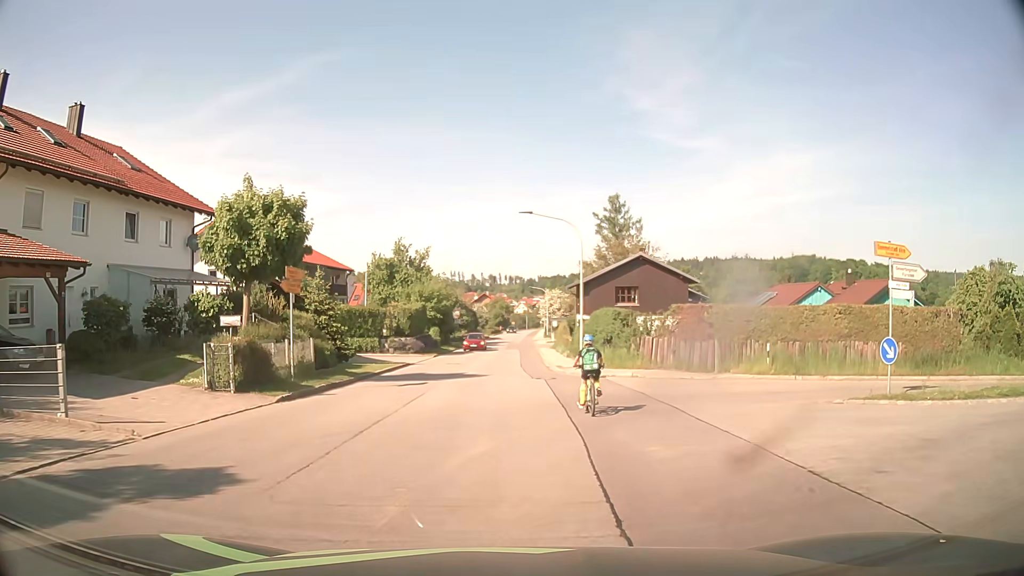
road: tertiary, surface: asphalt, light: Day
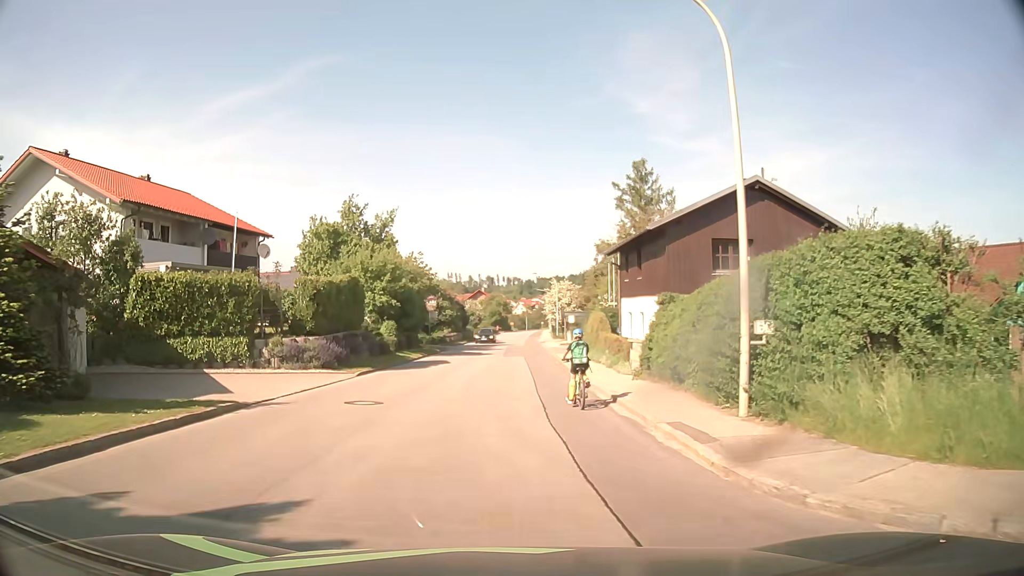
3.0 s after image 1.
(-0.1, +22.5) m; 0°
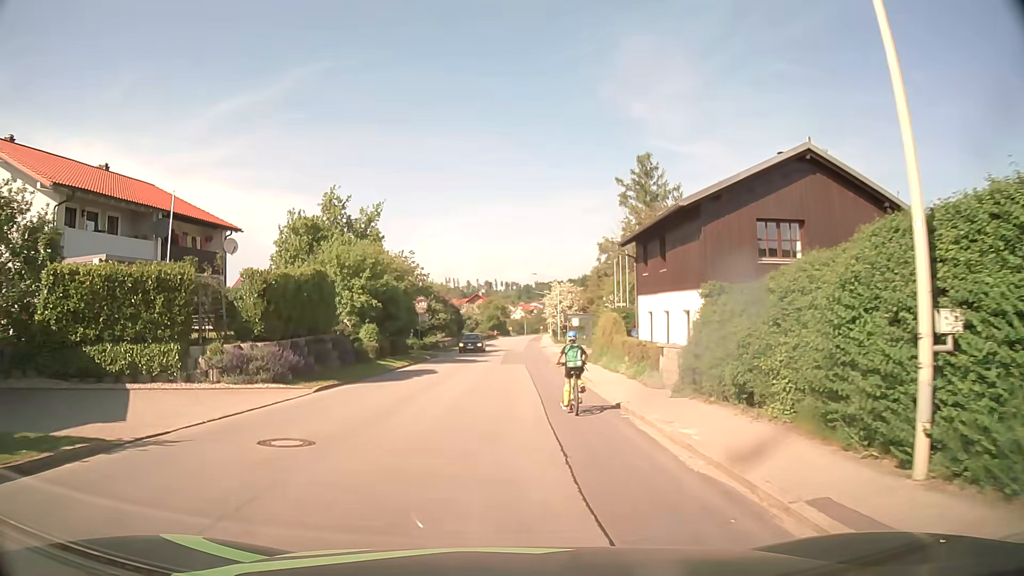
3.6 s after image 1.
(0.0, +4.8) m; 0°
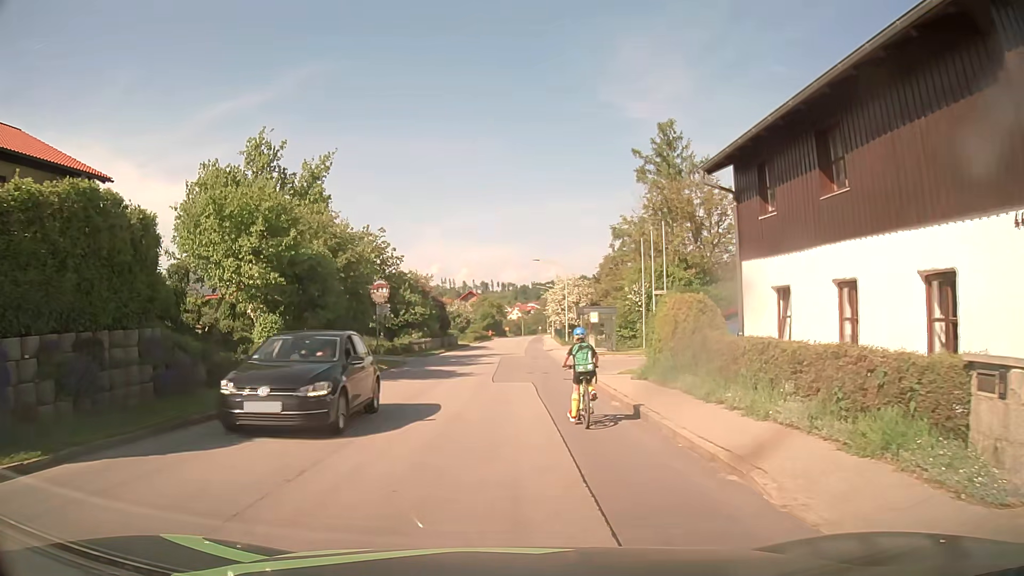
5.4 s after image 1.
(0.0, +13.2) m; 0°
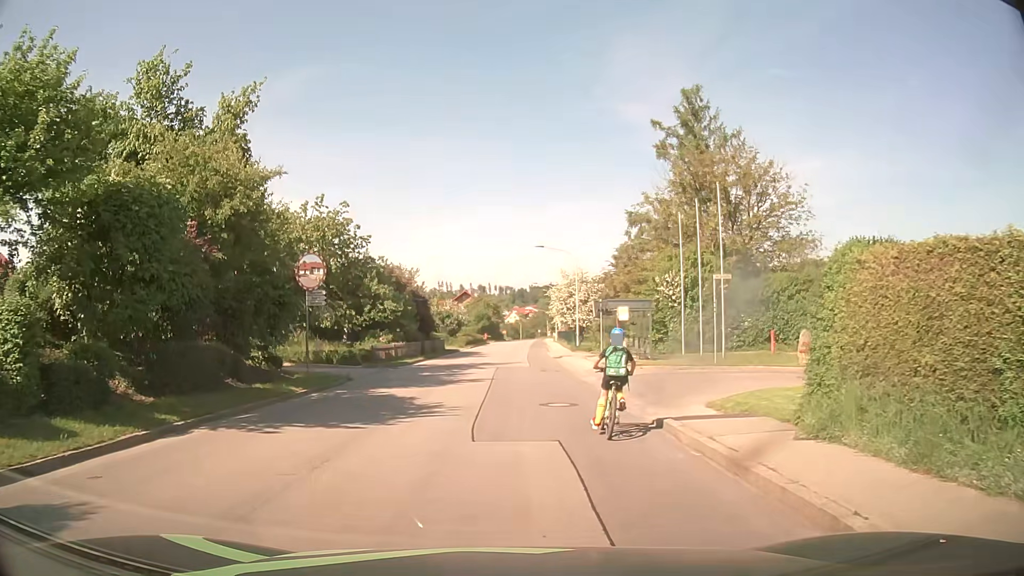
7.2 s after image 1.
(0.0, +10.6) m; 0°
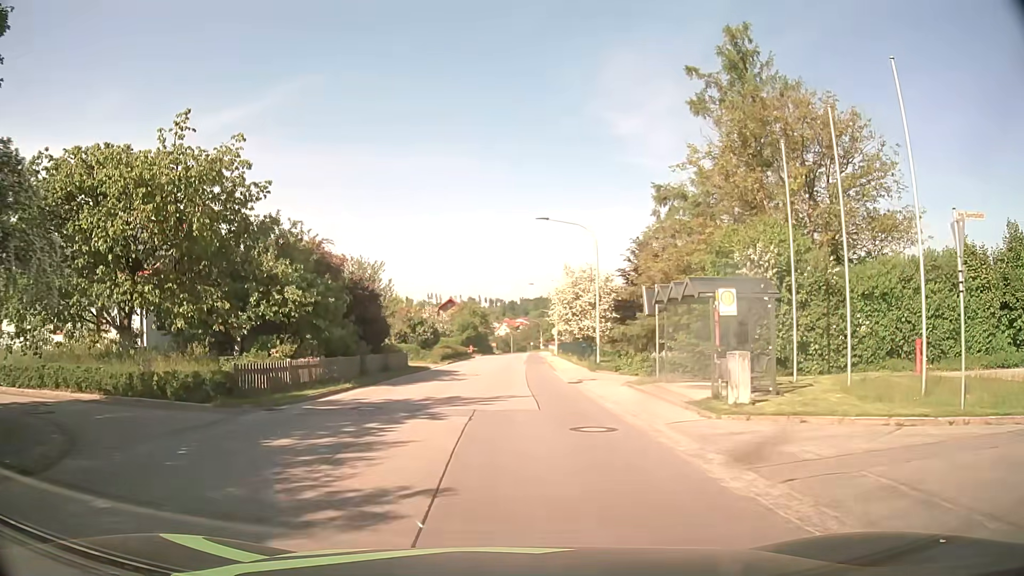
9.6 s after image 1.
(0.0, +15.3) m; 0°
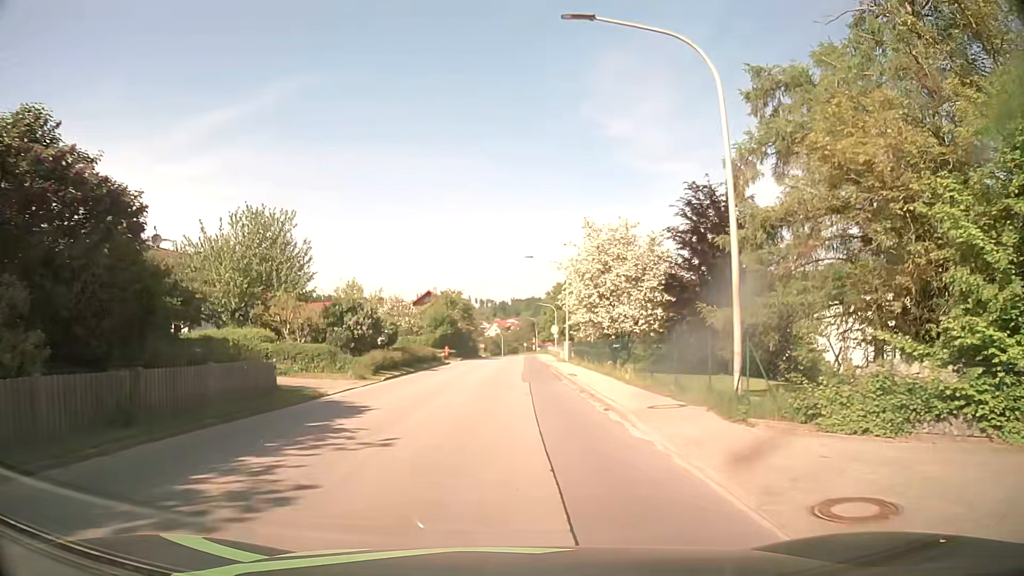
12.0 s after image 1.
(+0.3, +21.6) m; +1°
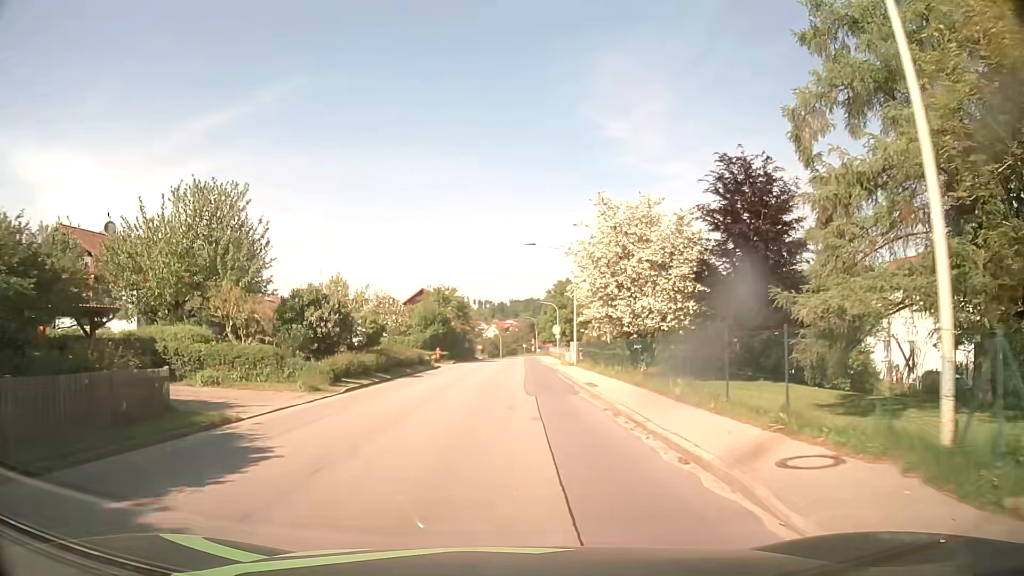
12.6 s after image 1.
(0.0, +6.4) m; 0°
